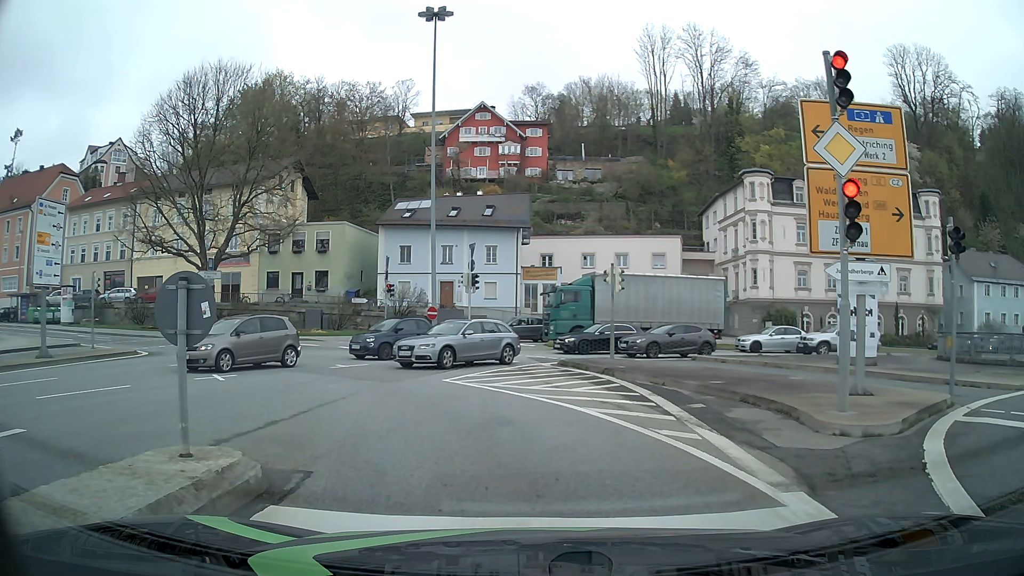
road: primary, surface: asphalt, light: Day
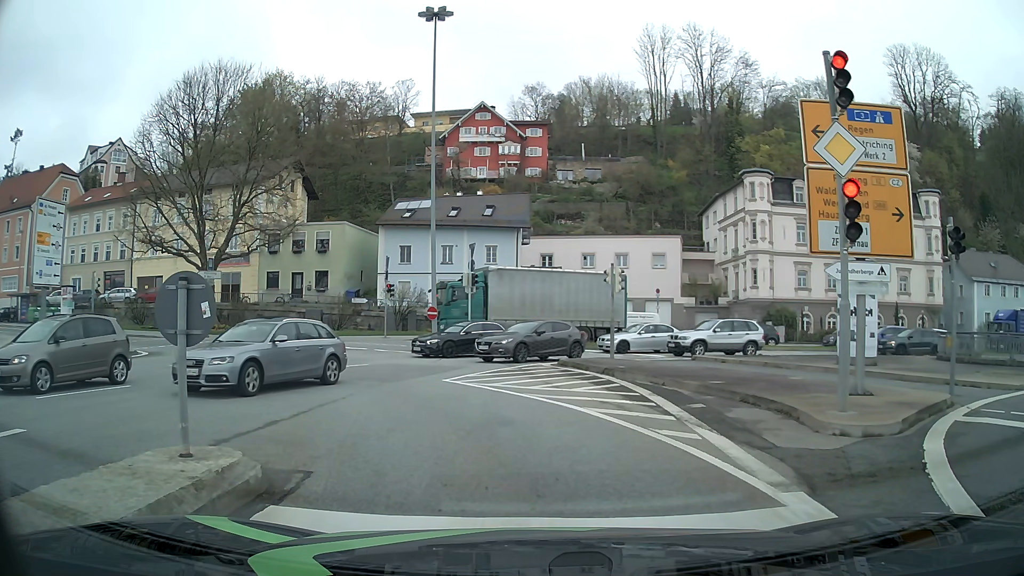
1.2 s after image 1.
(0.0, 0.0) m; 0°
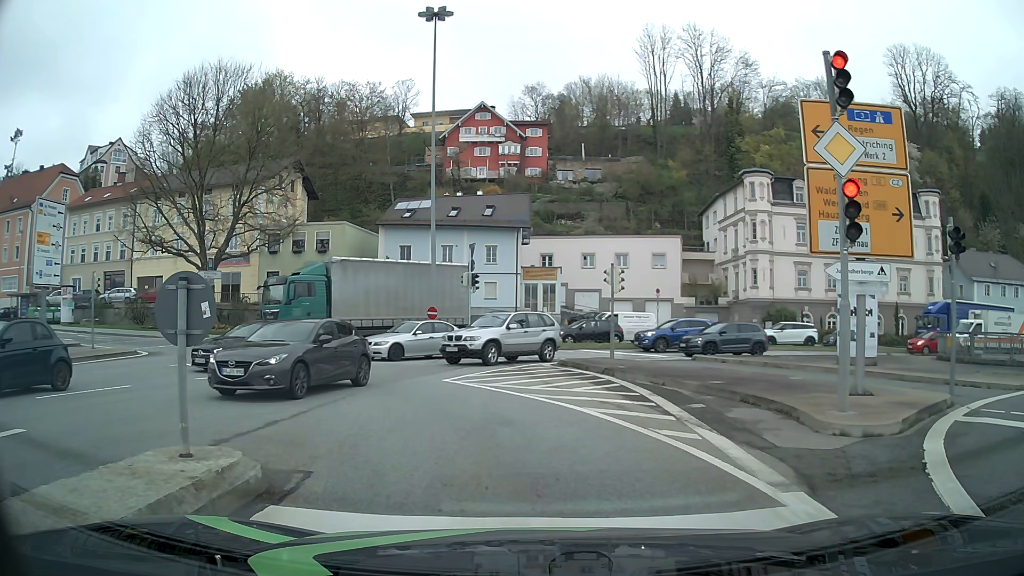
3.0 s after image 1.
(0.0, 0.0) m; 0°
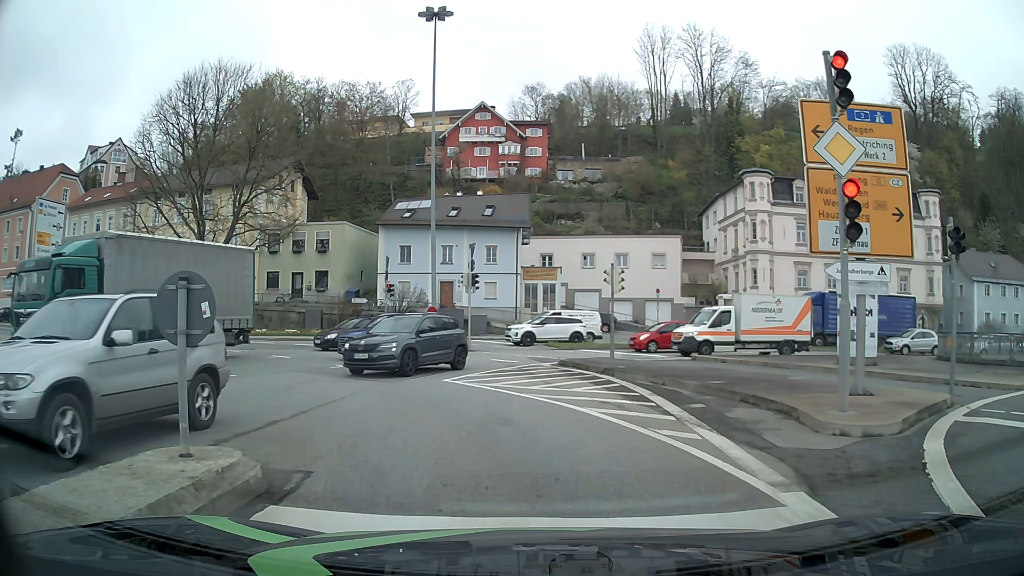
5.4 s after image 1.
(0.0, 0.0) m; 0°
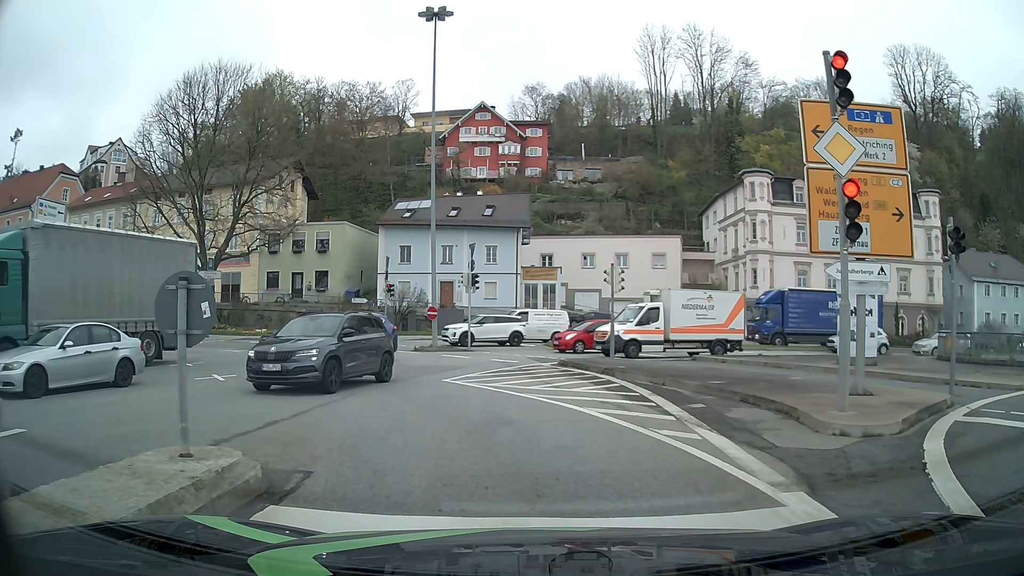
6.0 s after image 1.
(0.0, 0.0) m; 0°
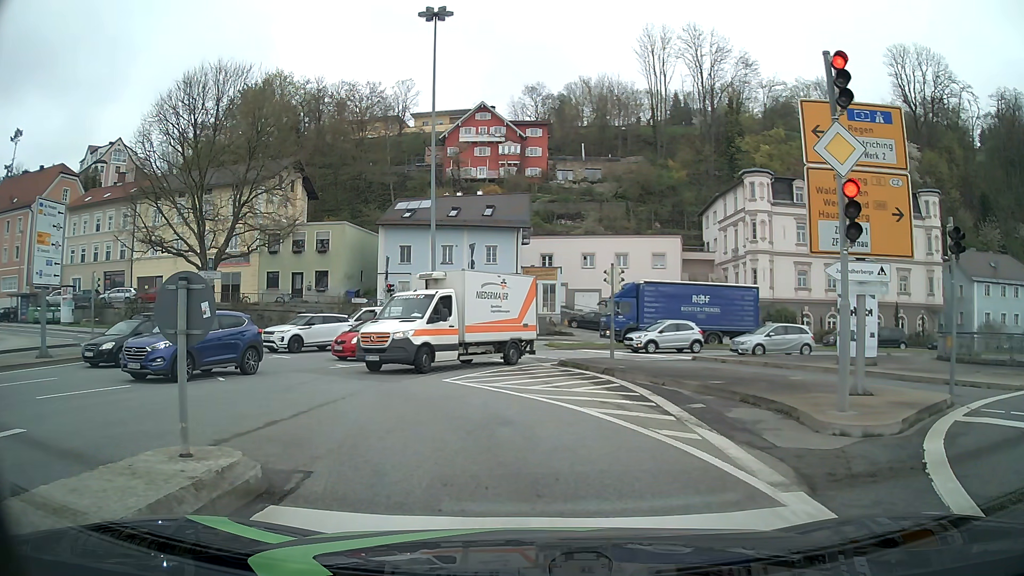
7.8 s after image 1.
(0.0, 0.0) m; 0°
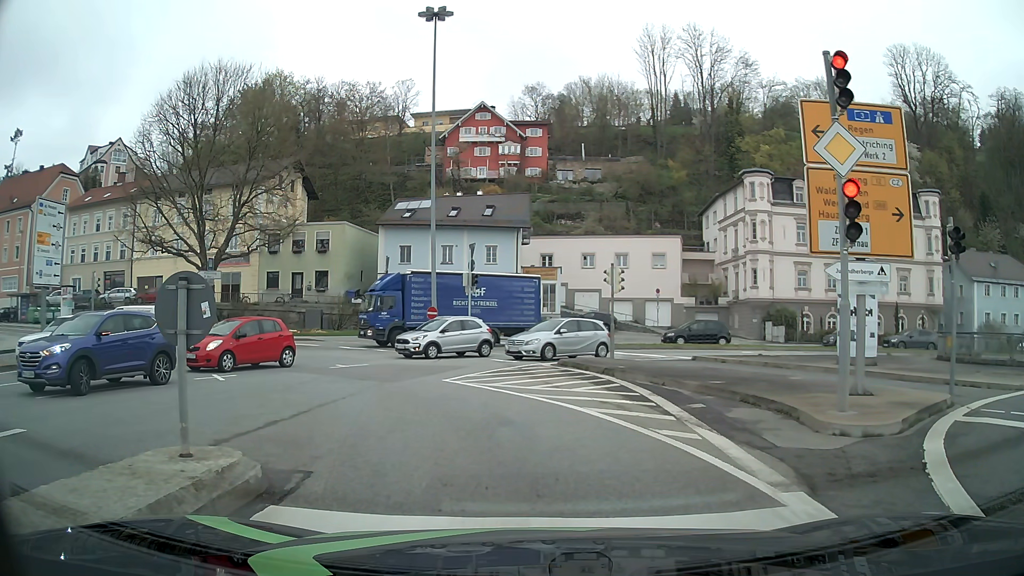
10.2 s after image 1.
(0.0, 0.0) m; 0°
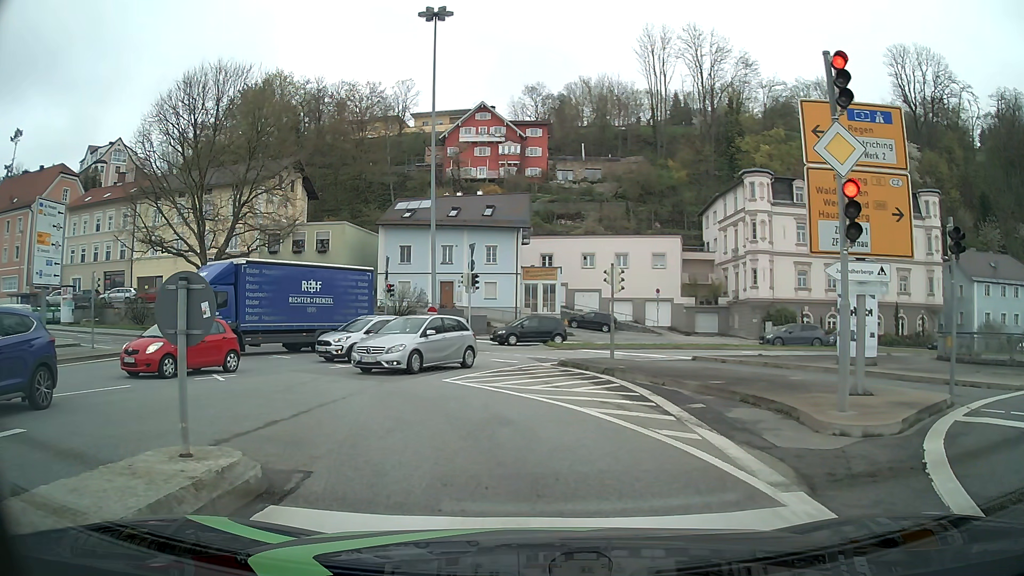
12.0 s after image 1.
(0.0, 0.0) m; 0°
(-1, +10) (-5, +19) (-12, +26) (-21, +31) (-30, +35) (-39, +39) (-49, +41) (-59, +43) (-69, +45) (-78, +48) m
